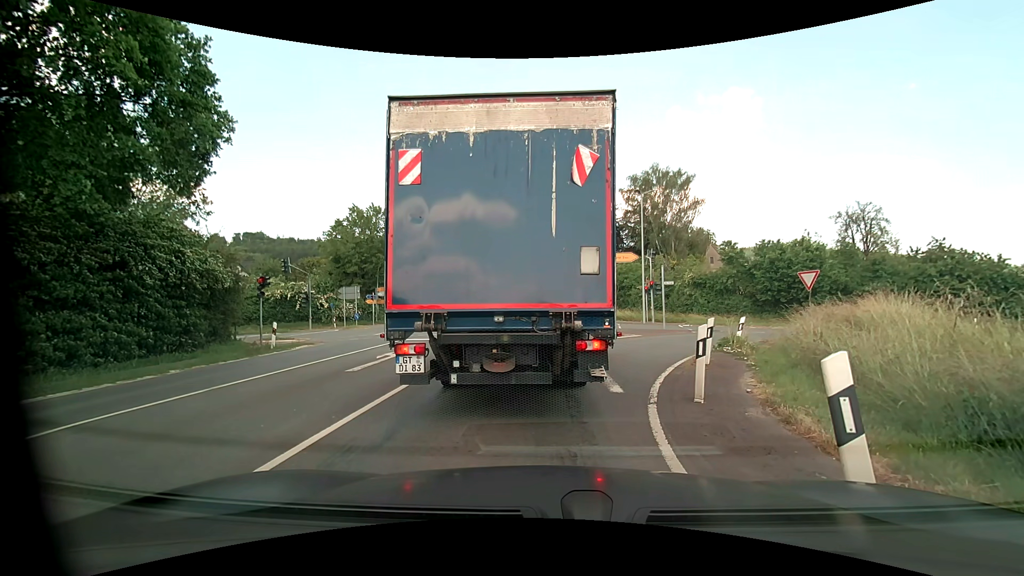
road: primary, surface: asphalt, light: Day
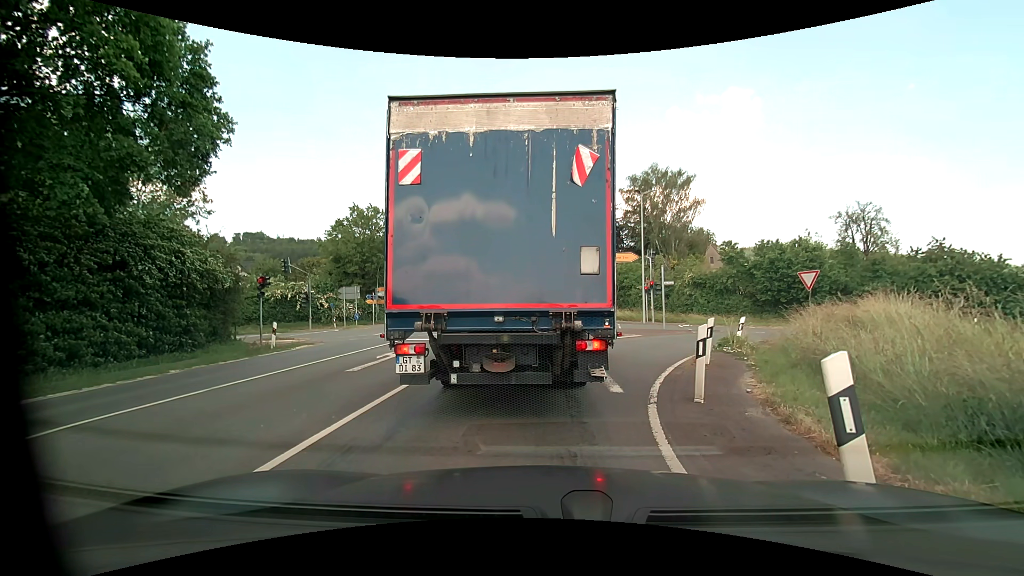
(0.0, 0.0) m; 0°
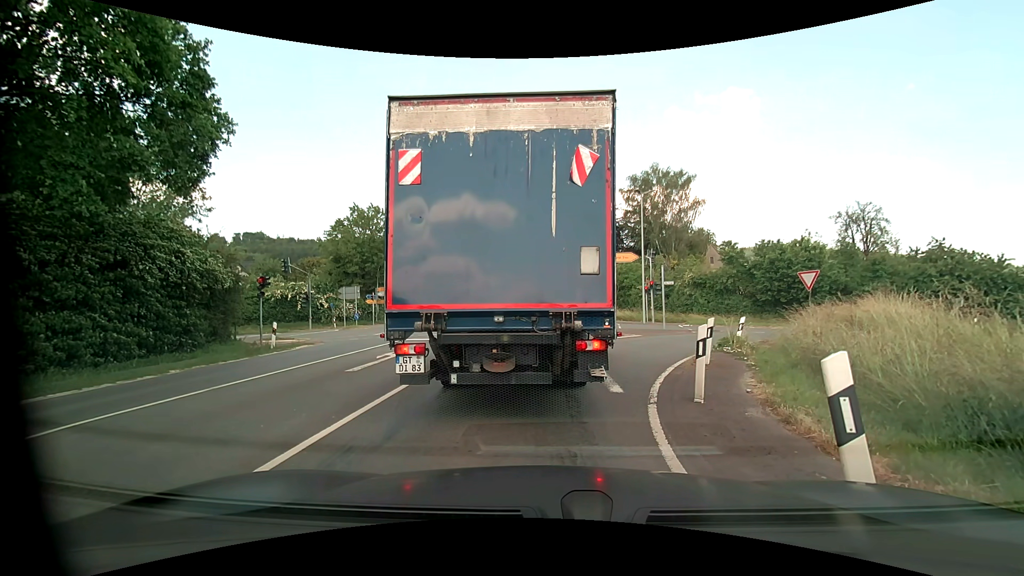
(0.0, 0.0) m; 0°
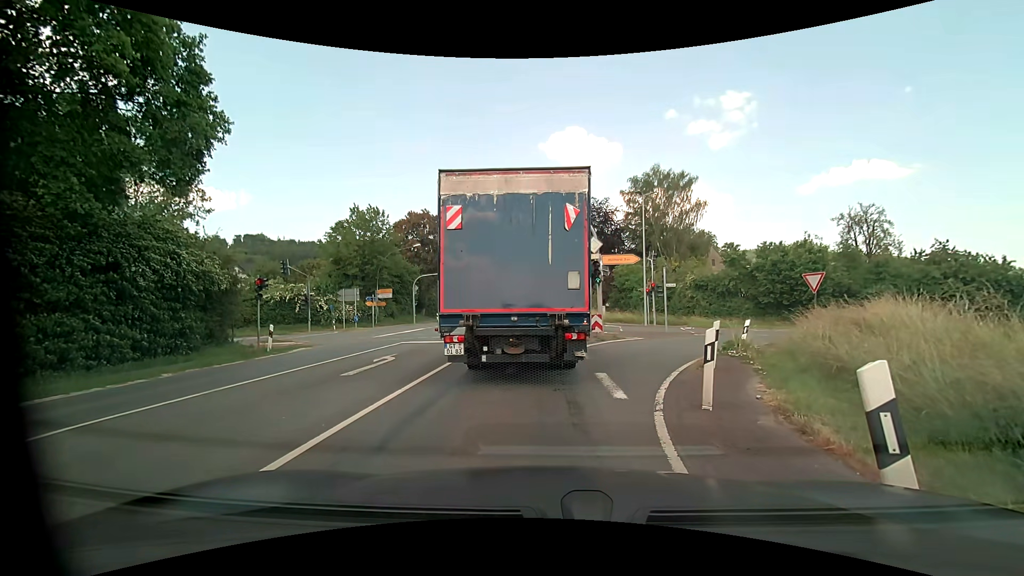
(0.0, +0.3) m; 0°
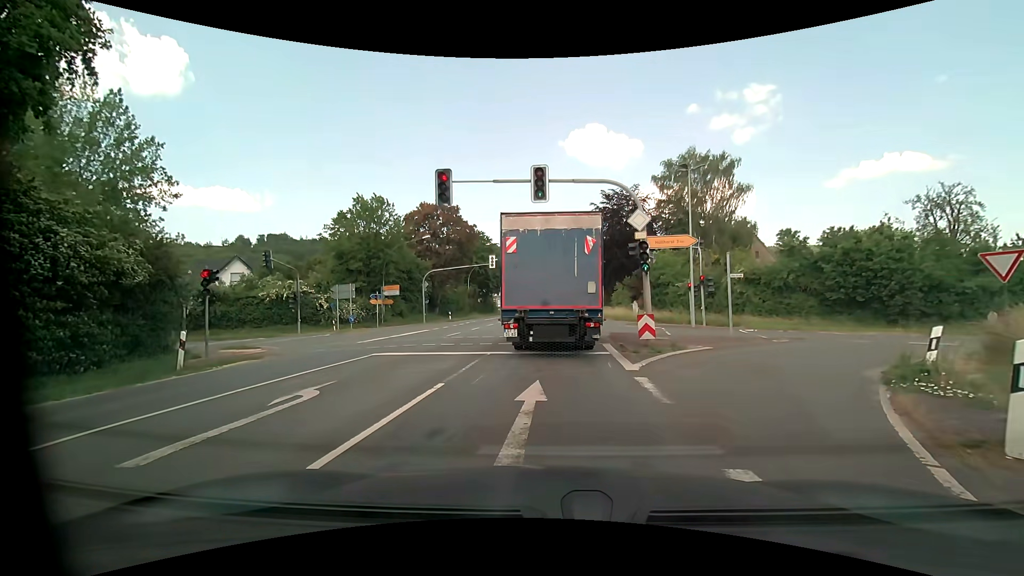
(-0.1, +6.3) m; -3°
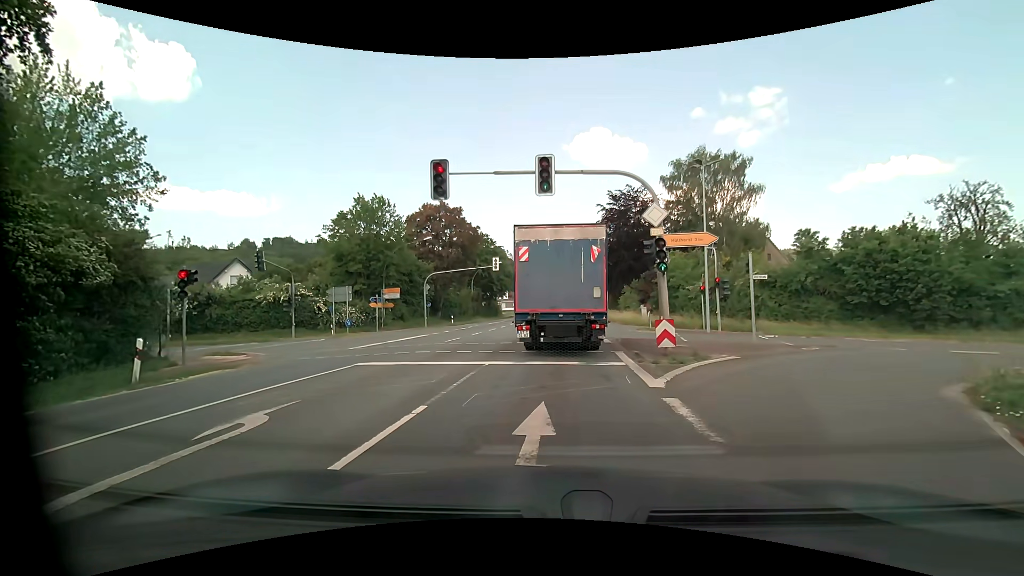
(0.0, +1.8) m; 0°
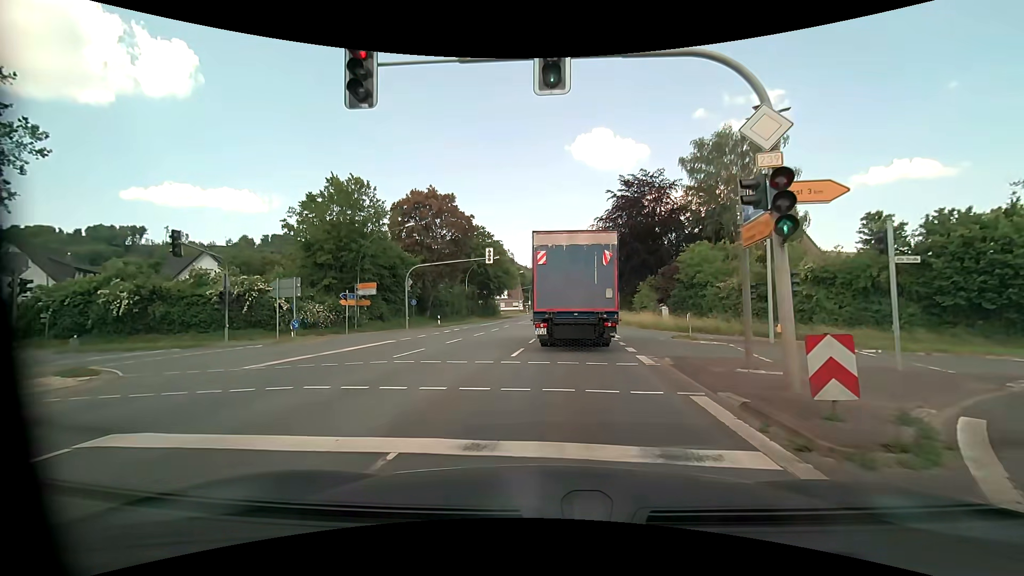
(-0.1, +8.1) m; -1°
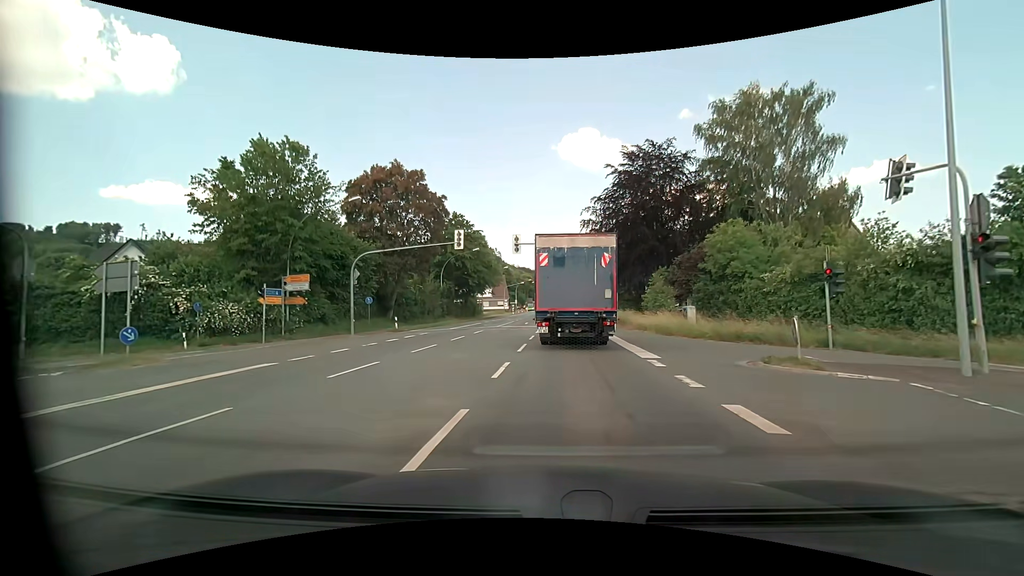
(+0.2, +10.4) m; +2°
(0, +10) (0, +20) (+1, +30) (+1, +40) (+2, +50) (+2, +60) (+2, +70) (+2, +80) (+2, +90) (+2, +100) m
